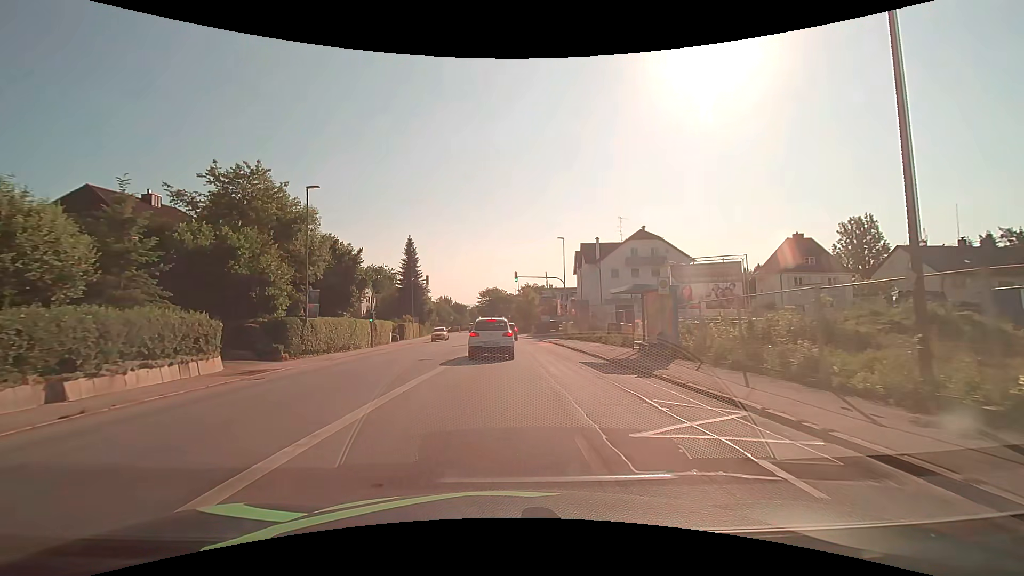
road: tertiary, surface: asphalt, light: Day
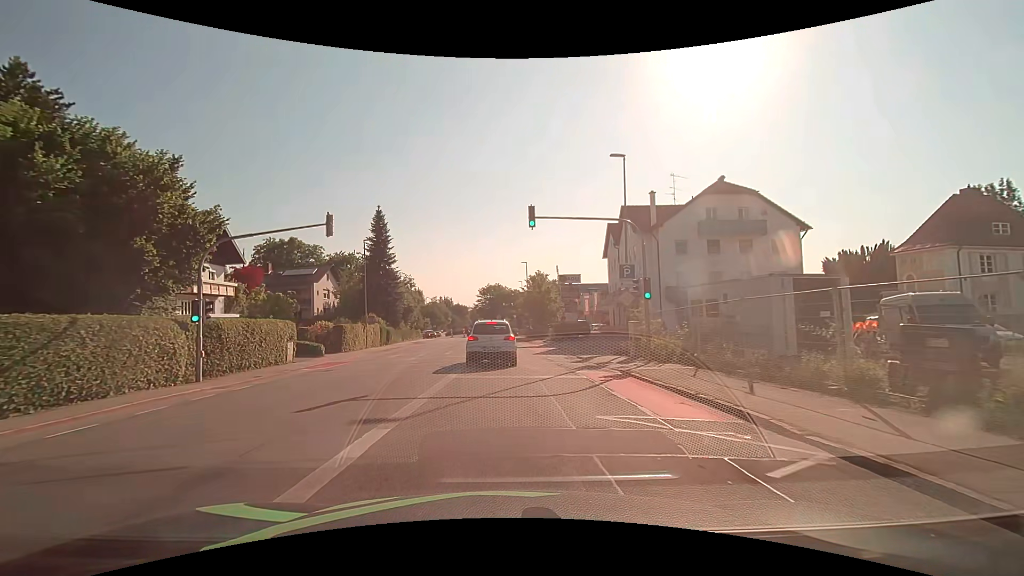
(-0.1, +25.0) m; 0°
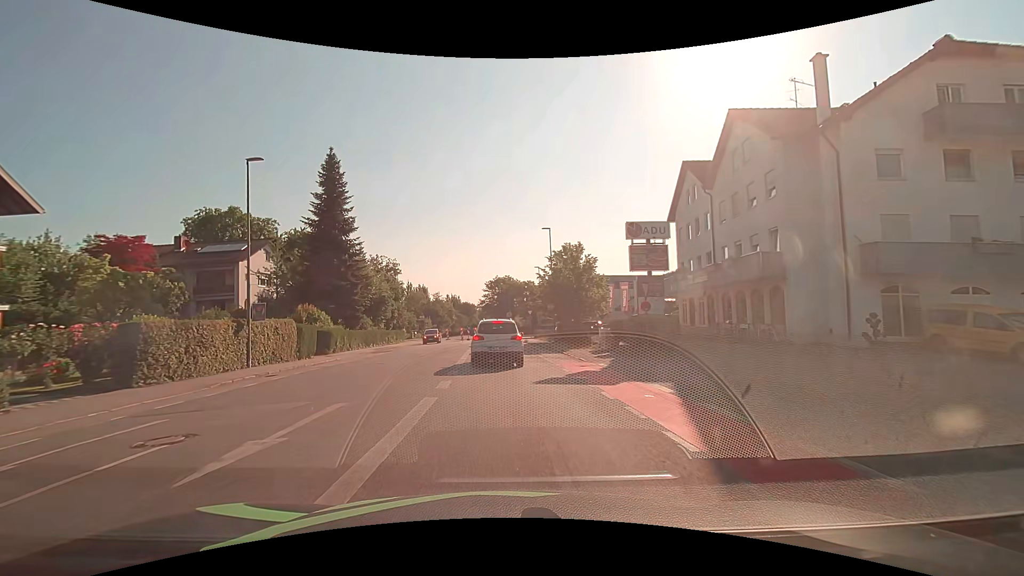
(-0.3, +22.7) m; -1°
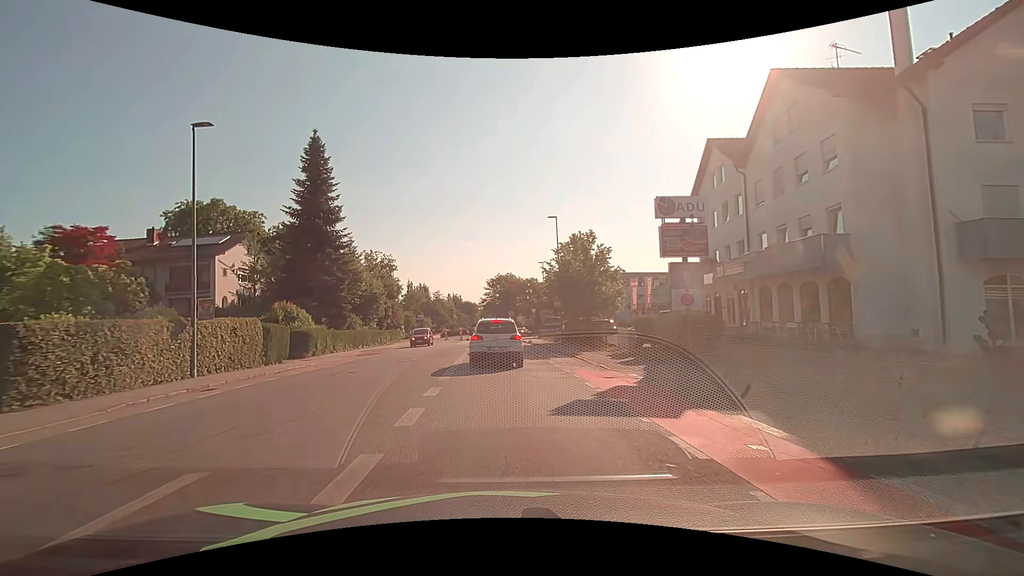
(0.0, +4.3) m; -1°
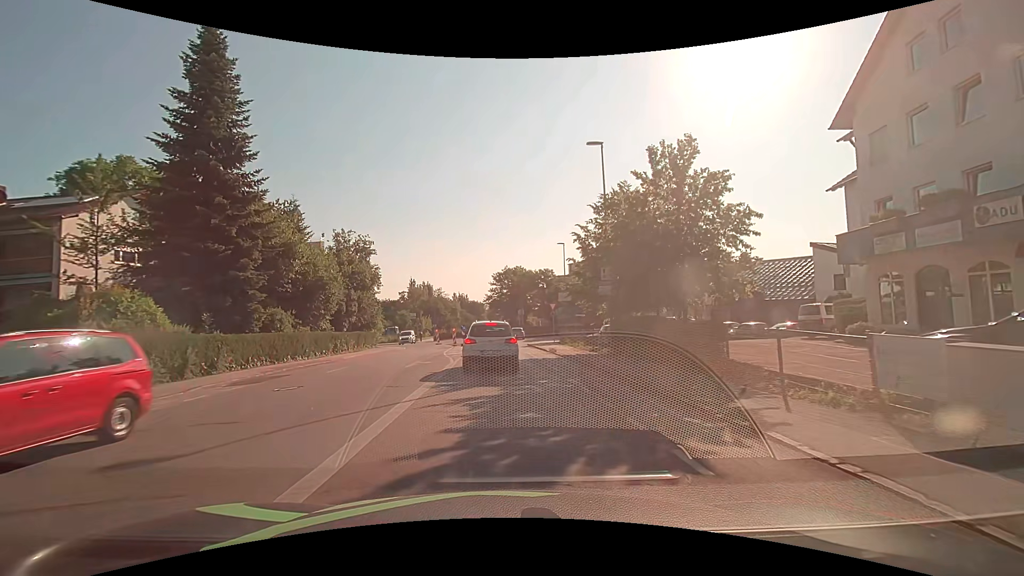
(-0.1, +16.4) m; -1°
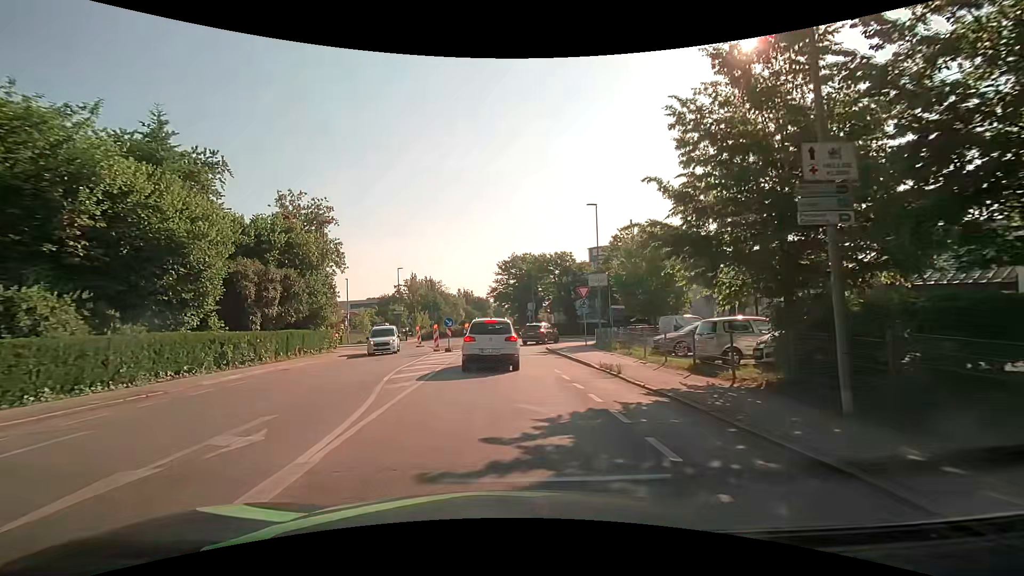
(-0.1, +15.6) m; 0°
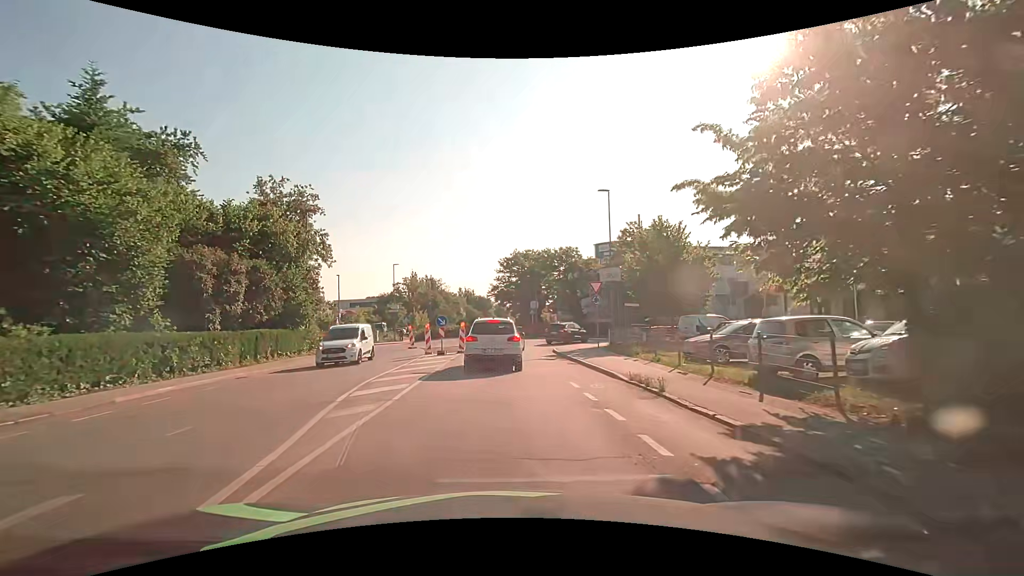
(0.0, +3.8) m; 0°
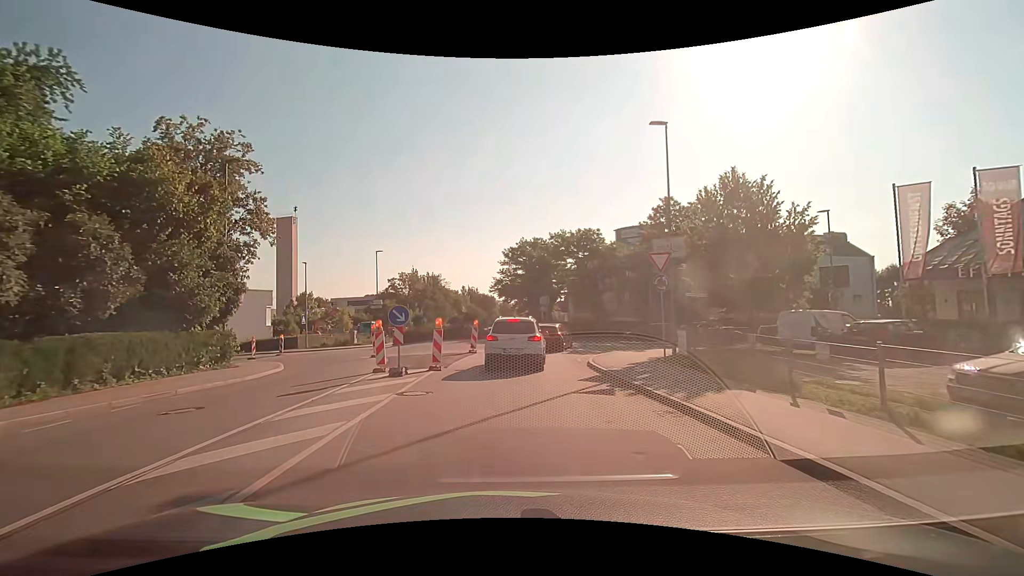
(-0.2, +11.0) m; -1°
(0, +10) (0, +20) (+3, +30) (+3, +40) (+1, +49) (-1, +59) (-2, +69) (-3, +79) (-3, +89) (-4, +99) m
